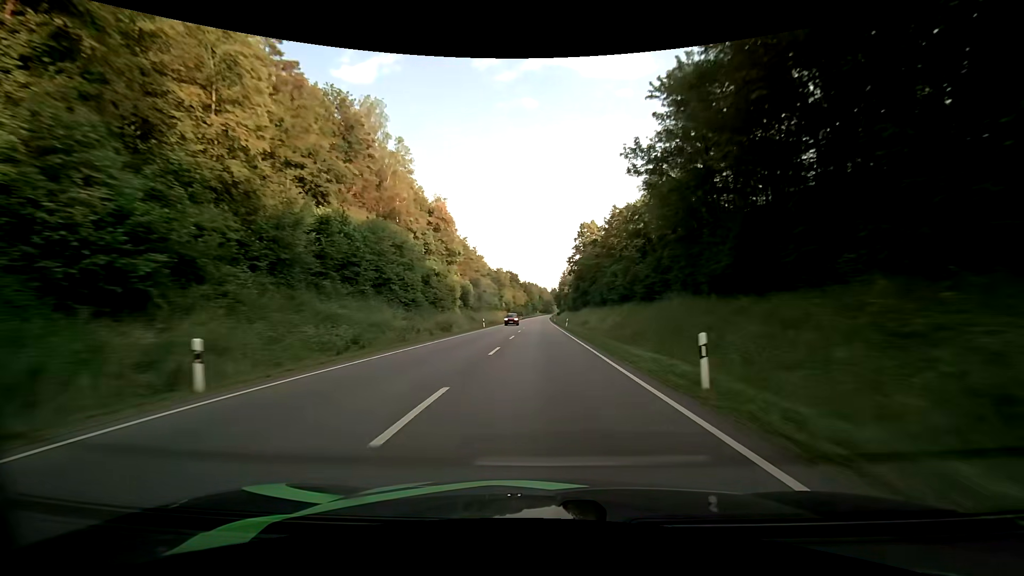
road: primary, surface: asphalt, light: Day
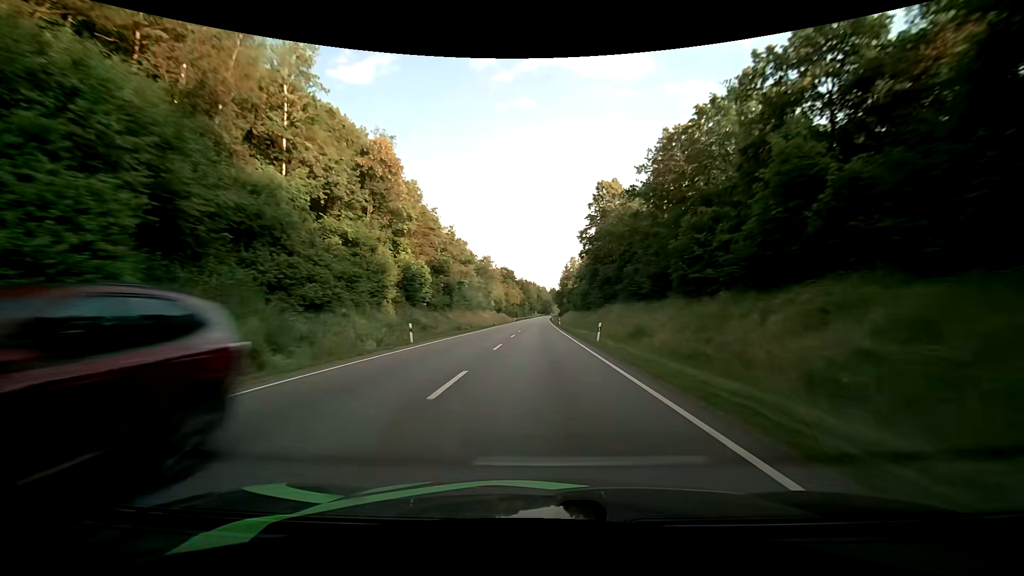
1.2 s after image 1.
(+0.1, +33.0) m; 0°
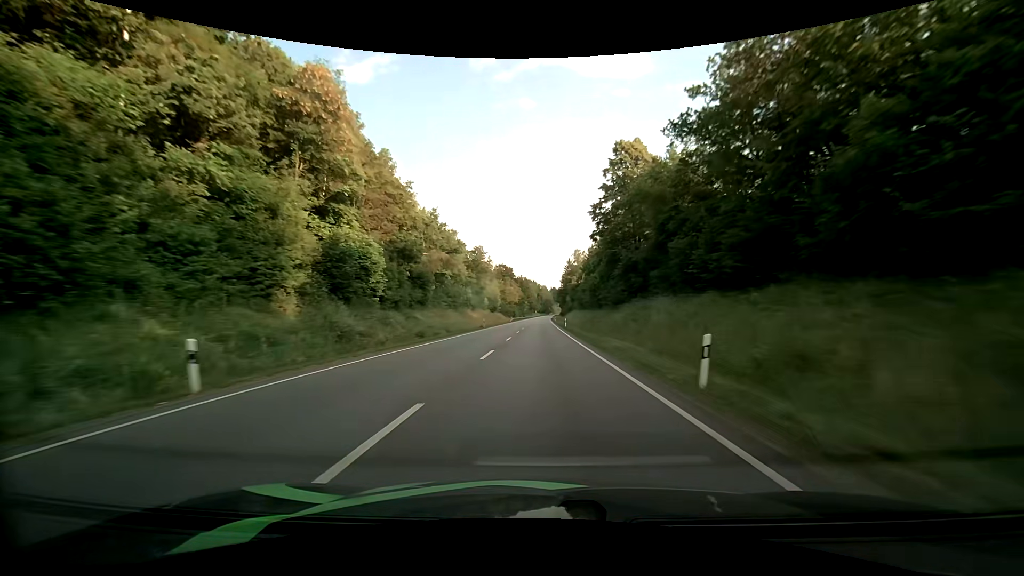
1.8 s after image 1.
(0.0, +16.6) m; 0°
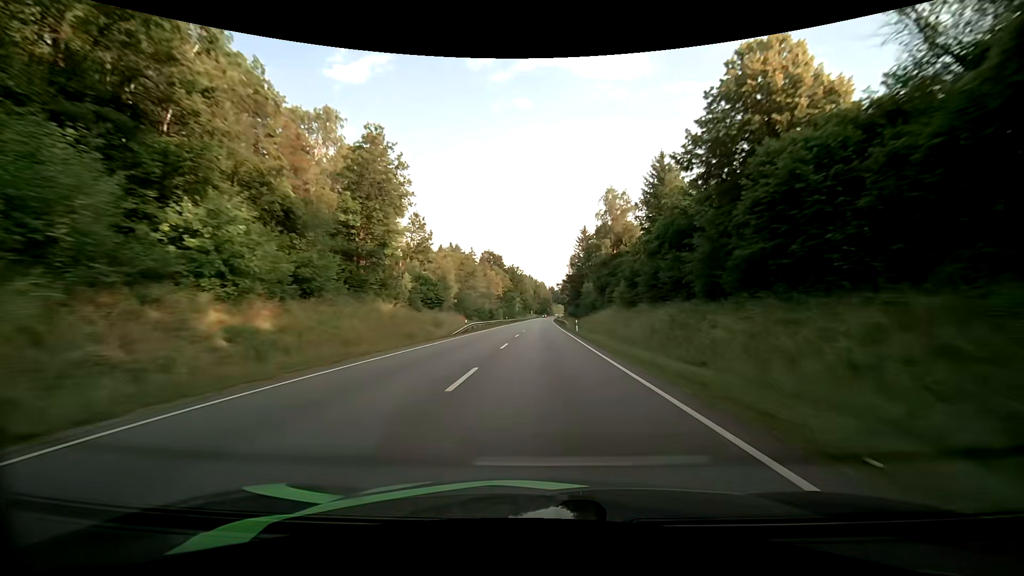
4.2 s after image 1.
(0.0, +66.5) m; 0°
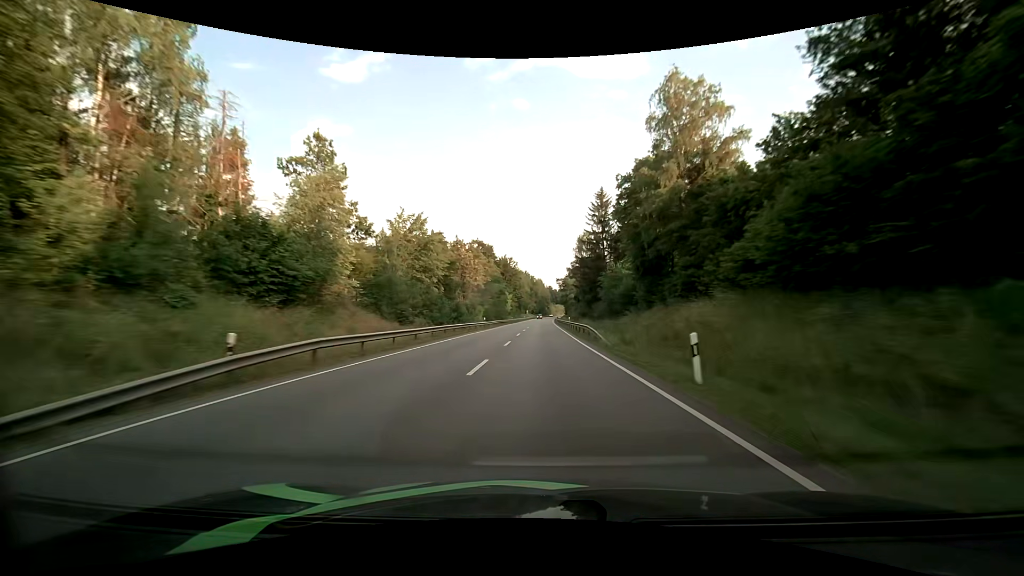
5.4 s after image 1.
(+0.1, +33.4) m; 0°
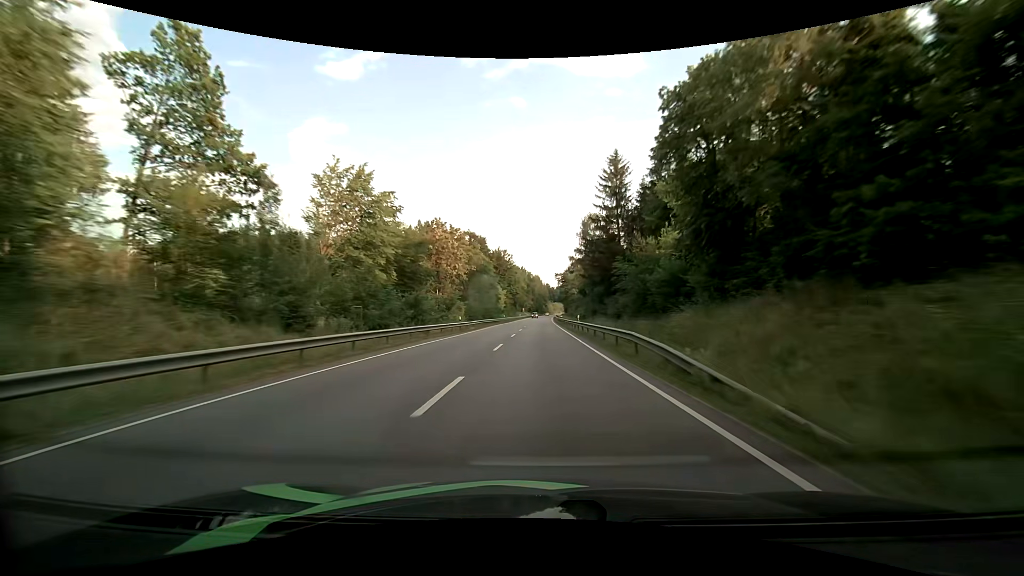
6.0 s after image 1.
(0.0, +16.7) m; 0°
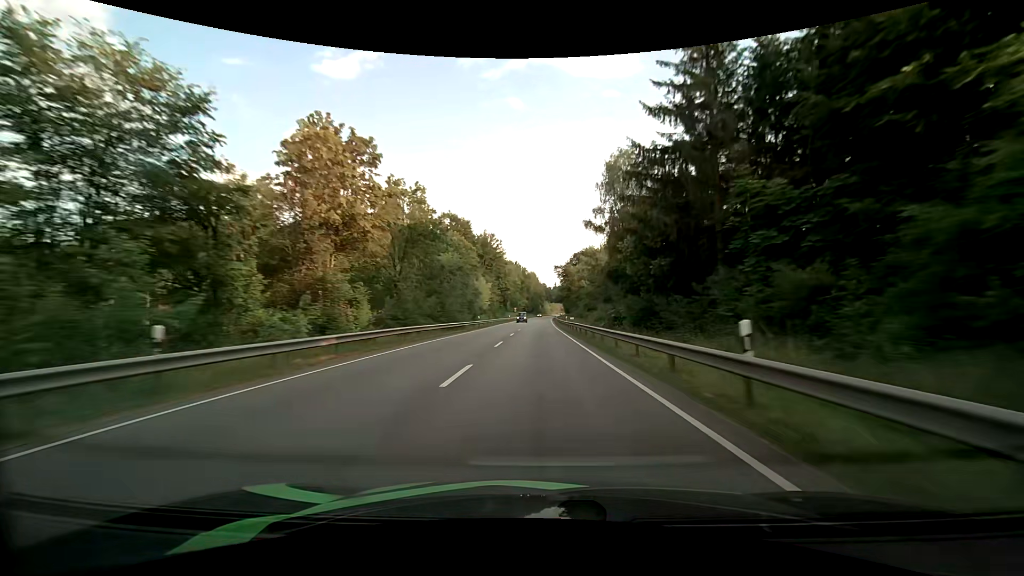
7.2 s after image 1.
(+0.1, +33.2) m; 0°
(0, +10) (0, +20) (0, +30) (0, +40) (0, +50) (0, +60) (+1, +70) (+1, +80) (+1, +90) (+1, +100) m
